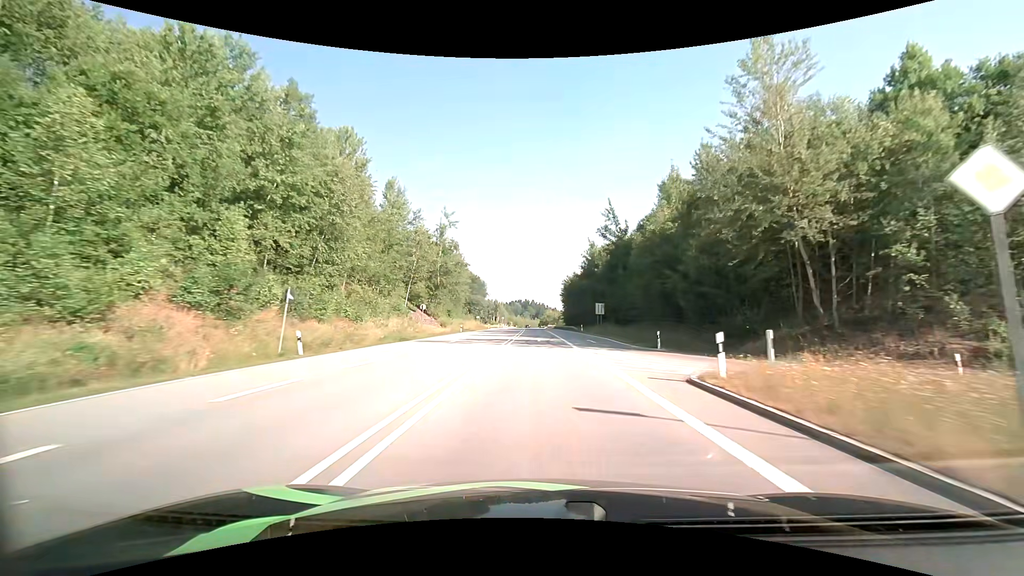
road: primary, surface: asphalt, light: Day
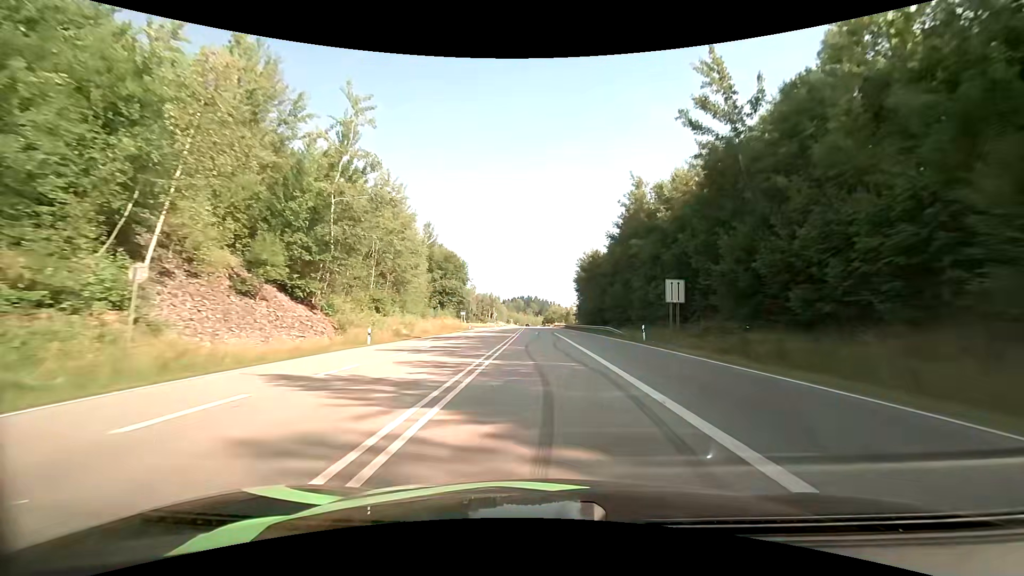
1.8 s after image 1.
(-0.3, +38.4) m; -1°
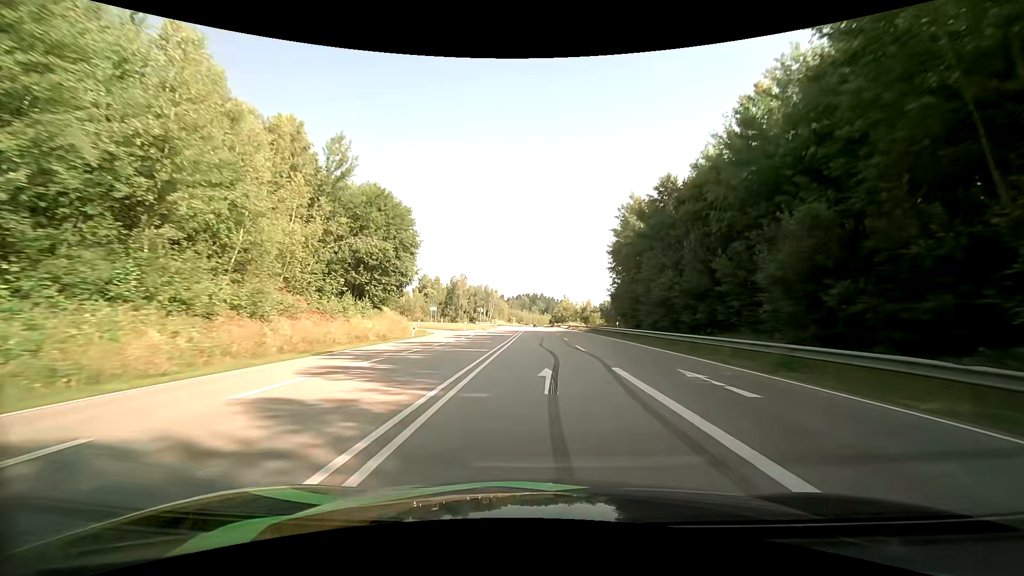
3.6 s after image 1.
(-0.2, +39.7) m; -1°
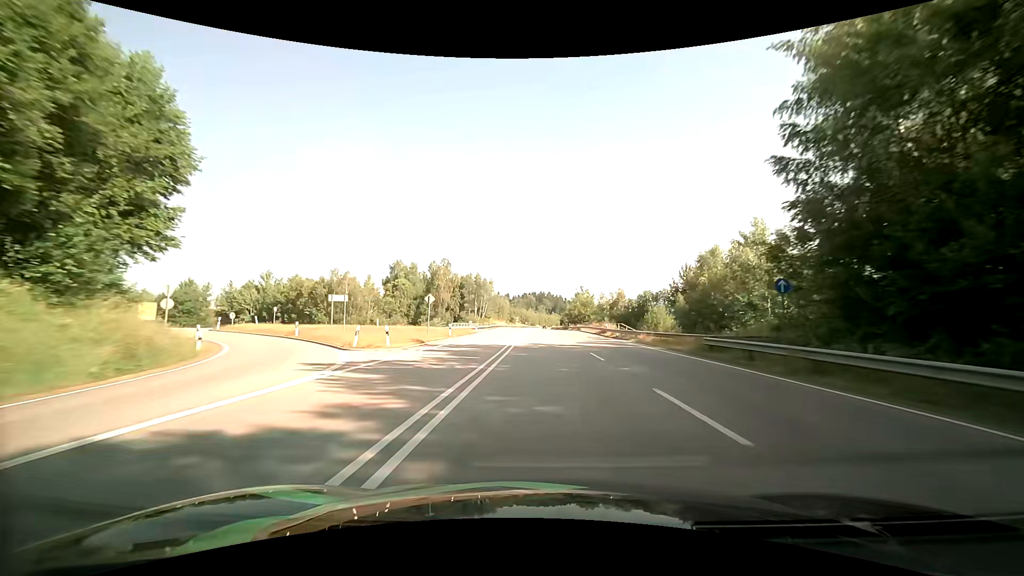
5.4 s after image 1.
(-0.3, +40.6) m; -1°
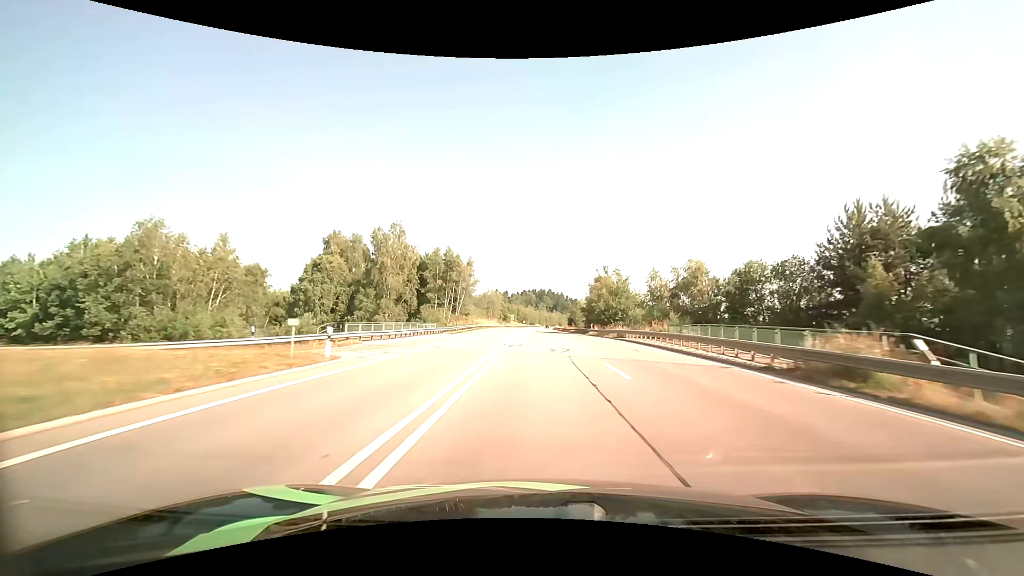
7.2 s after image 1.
(+0.1, +41.6) m; 0°
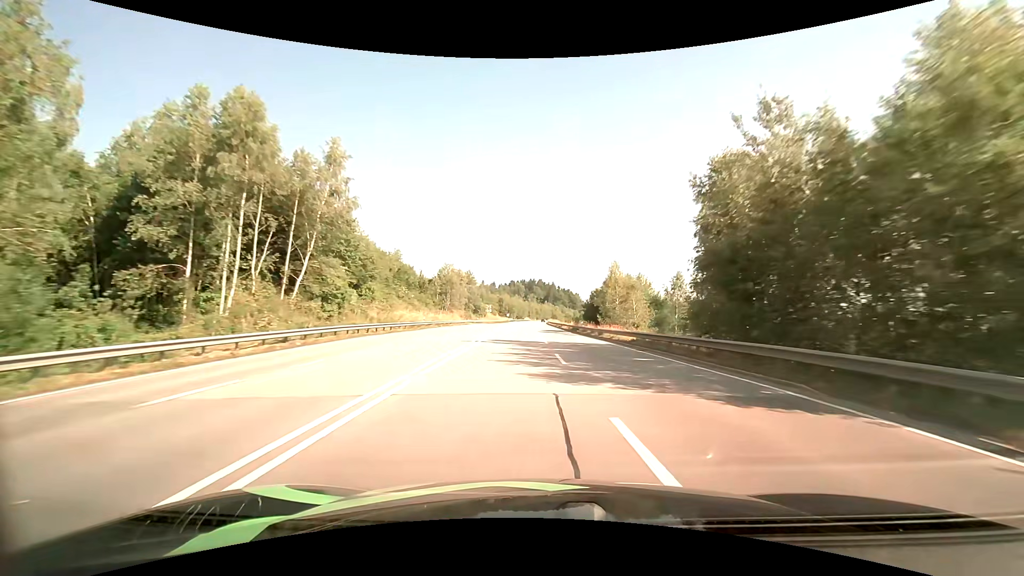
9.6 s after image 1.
(+0.4, +57.4) m; +1°
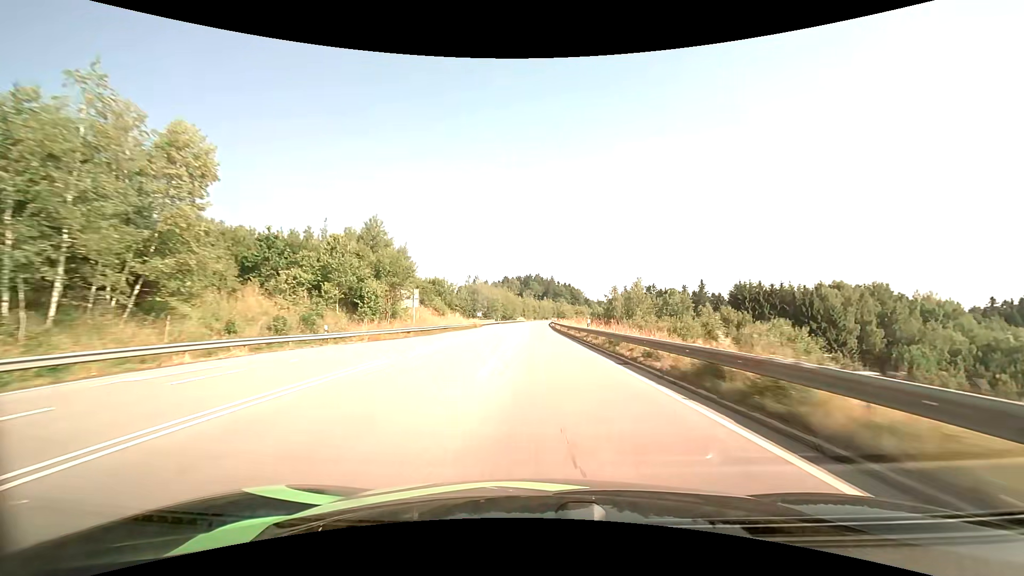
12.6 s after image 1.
(+0.4, +74.6) m; 0°
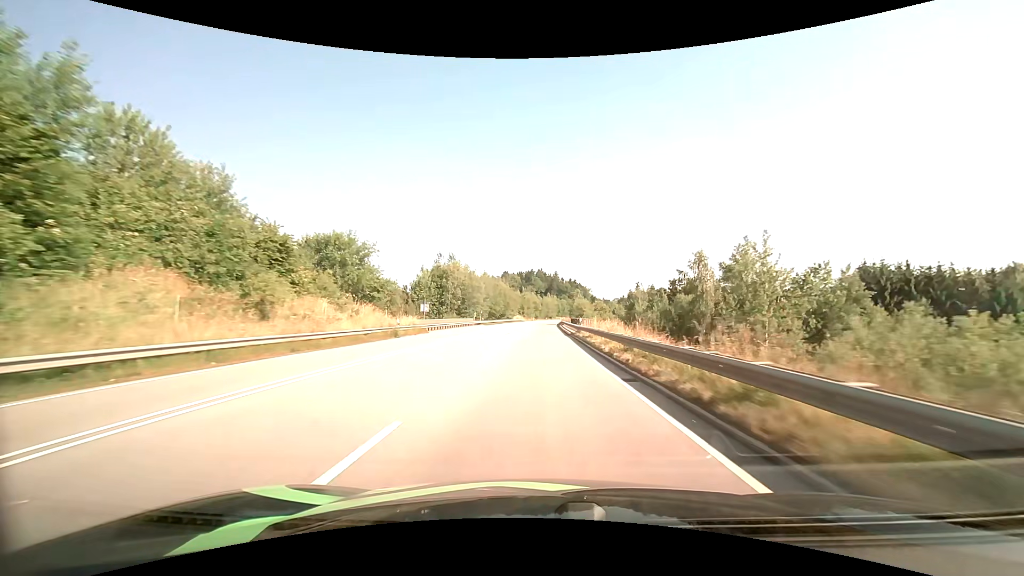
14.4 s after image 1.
(-0.2, +45.3) m; 0°
(0, +10) (0, +20) (0, +30) (0, +40) (0, +50) (0, +60) (+1, +70) (+1, +80) (+1, +90) (+2, +100) m
